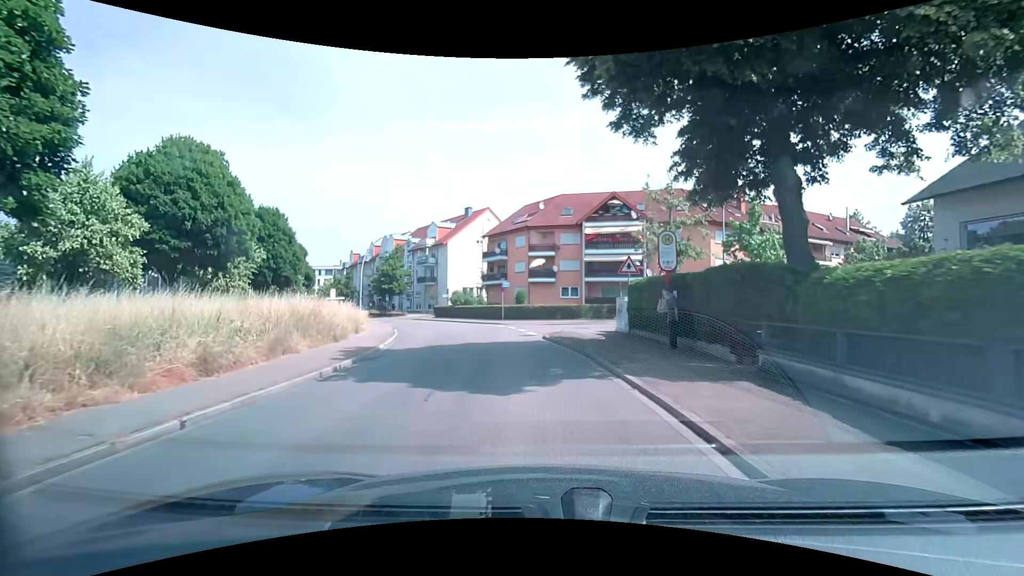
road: tertiary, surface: asphalt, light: Day
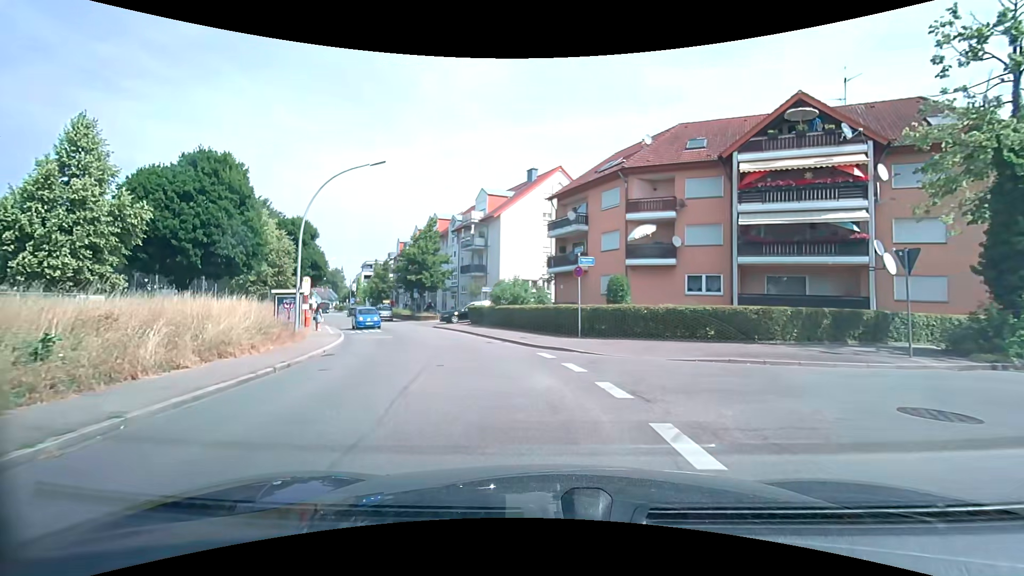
(-1.4, +21.8) m; -9°
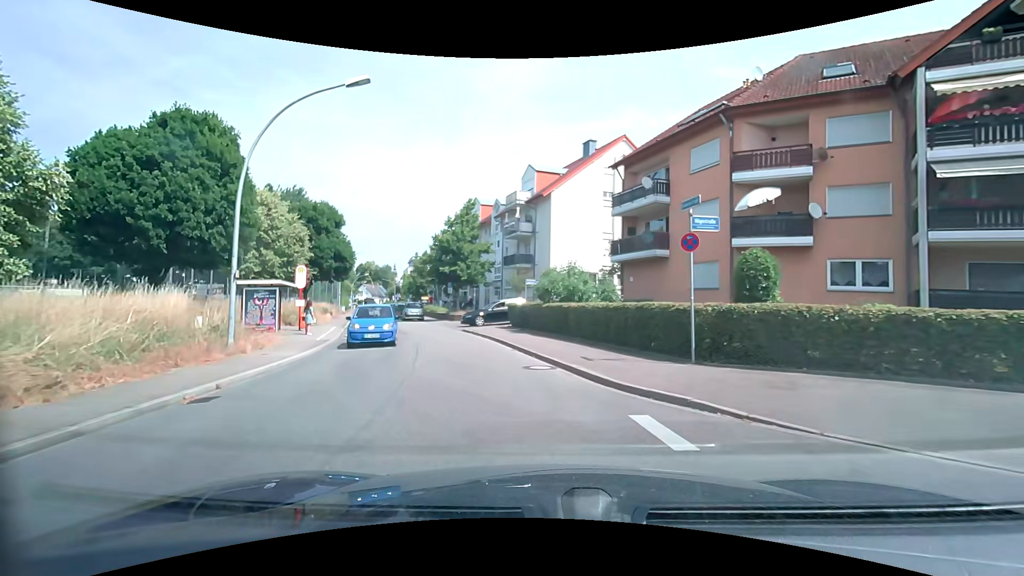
(-0.3, +8.3) m; -4°
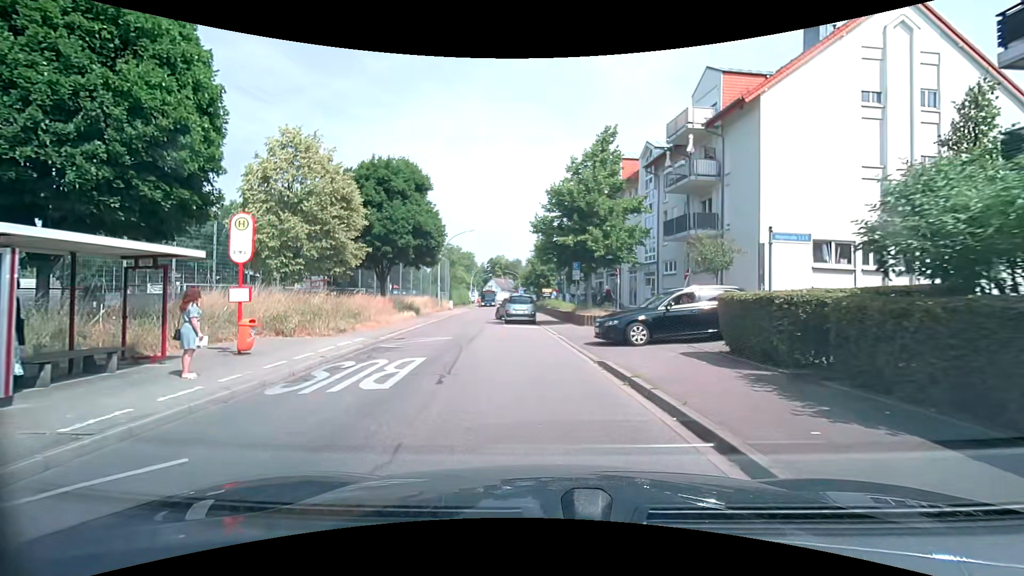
(-2.3, +15.6) m; -17°
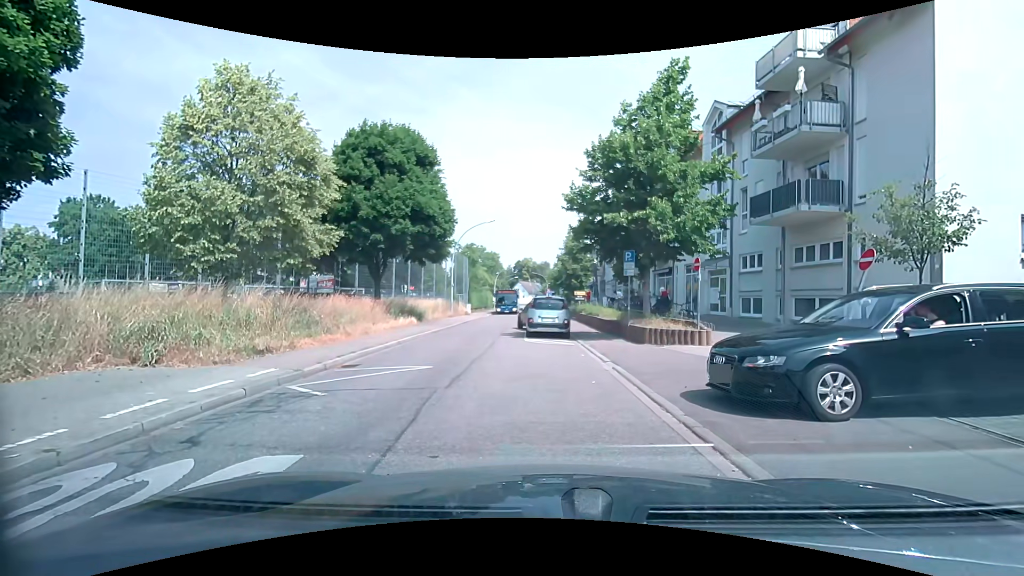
(-0.1, +6.9) m; -1°
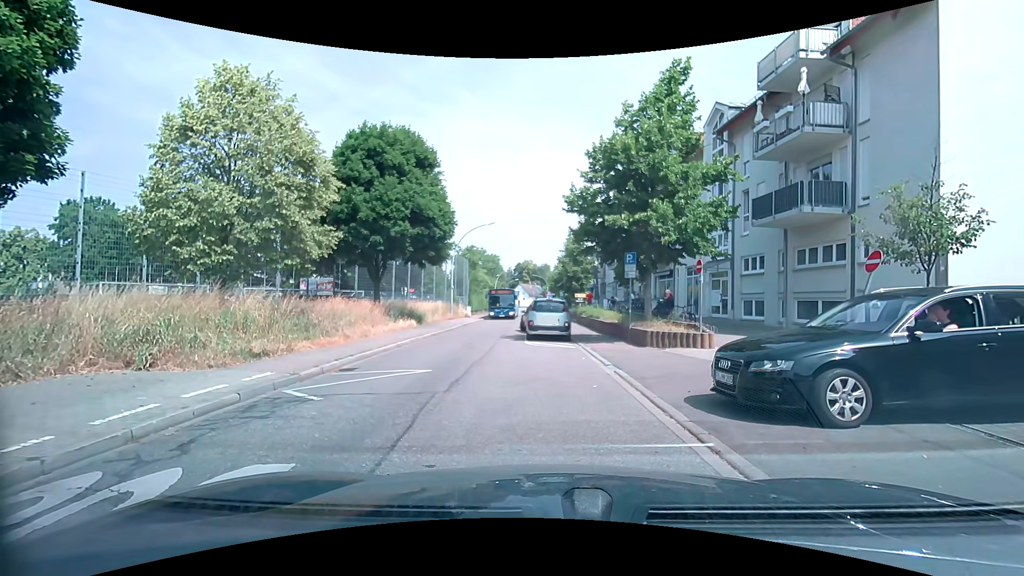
(0.0, +0.2) m; 0°
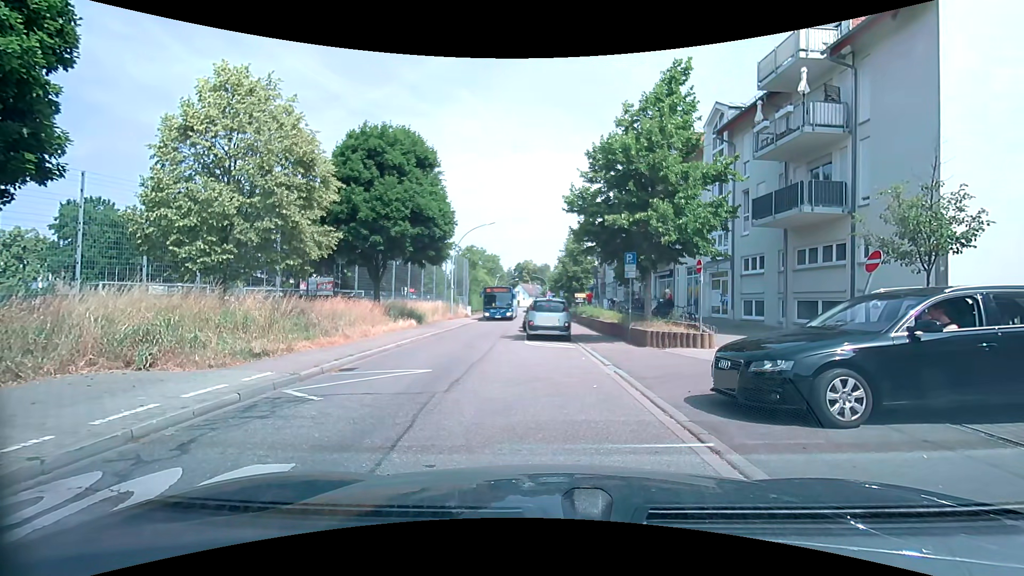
(0.0, 0.0) m; 0°
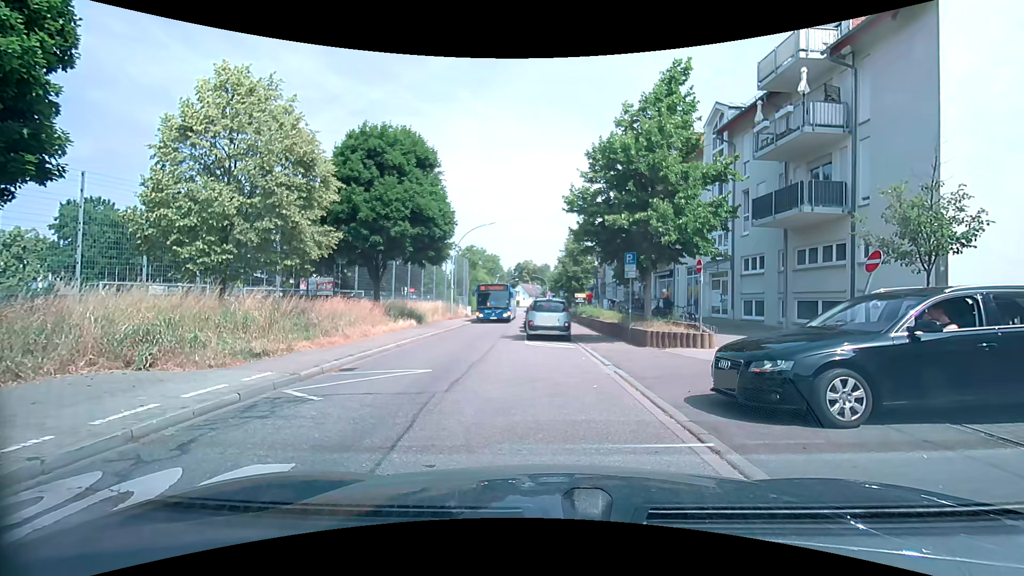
(0.0, 0.0) m; 0°
